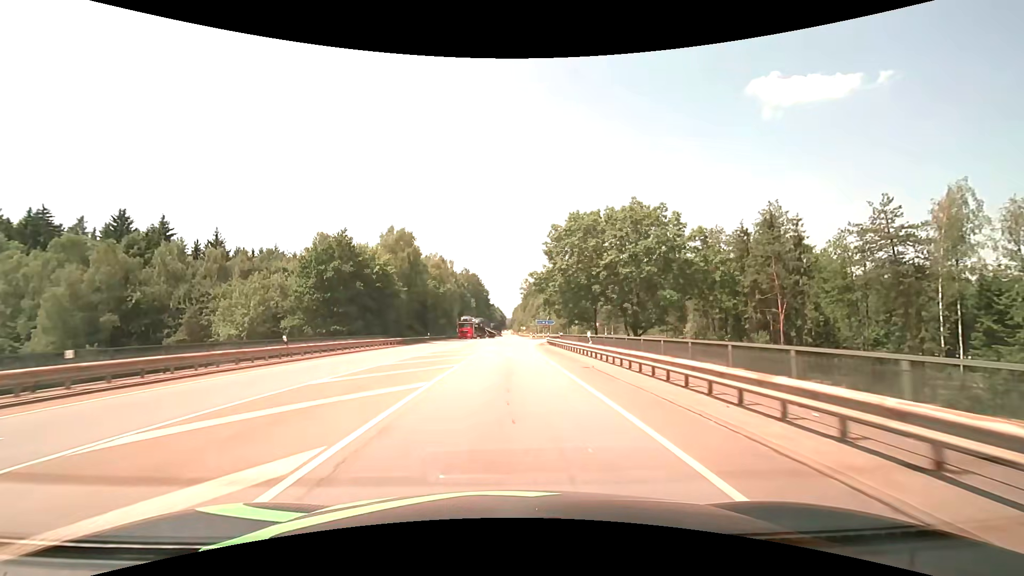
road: secondary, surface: asphalt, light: Day
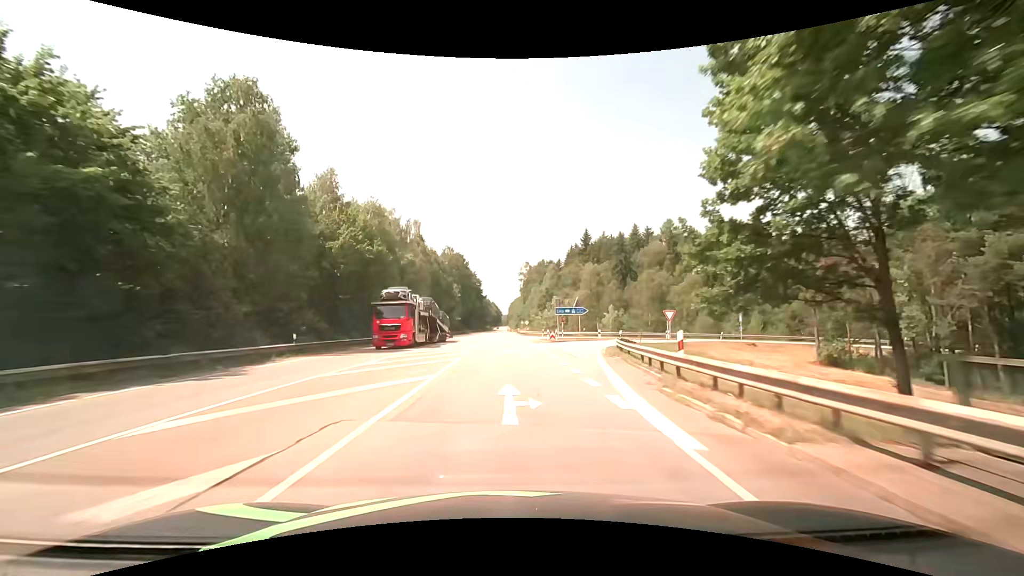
(+0.2, +42.8) m; +1°
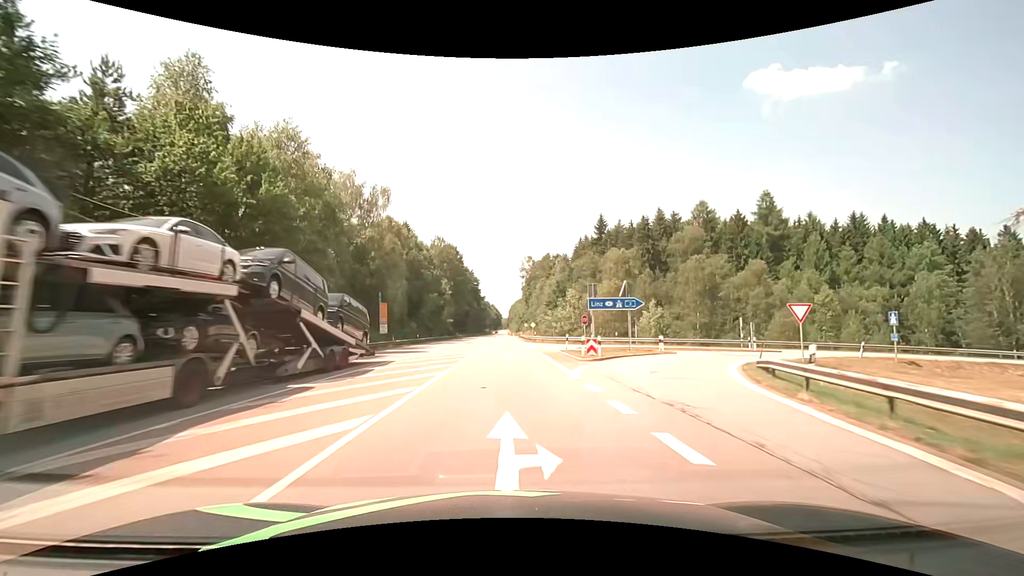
(-0.1, +21.5) m; 0°
(0, +10) (0, +20) (0, +30) (0, +40) (0, +50) (0, +60) (0, +70) (0, +80) (0, +90) (0, +100) m
